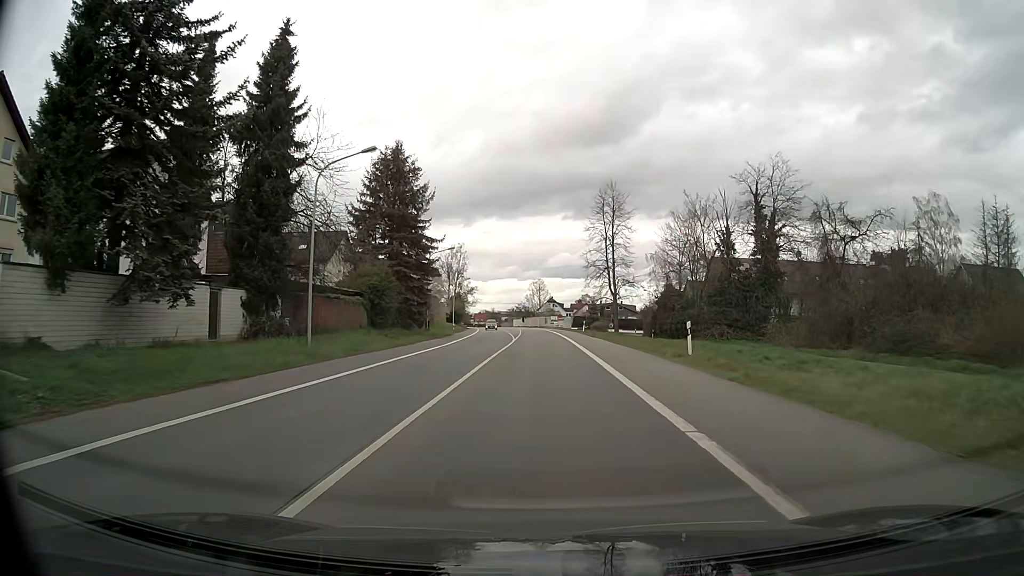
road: primary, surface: asphalt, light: Day
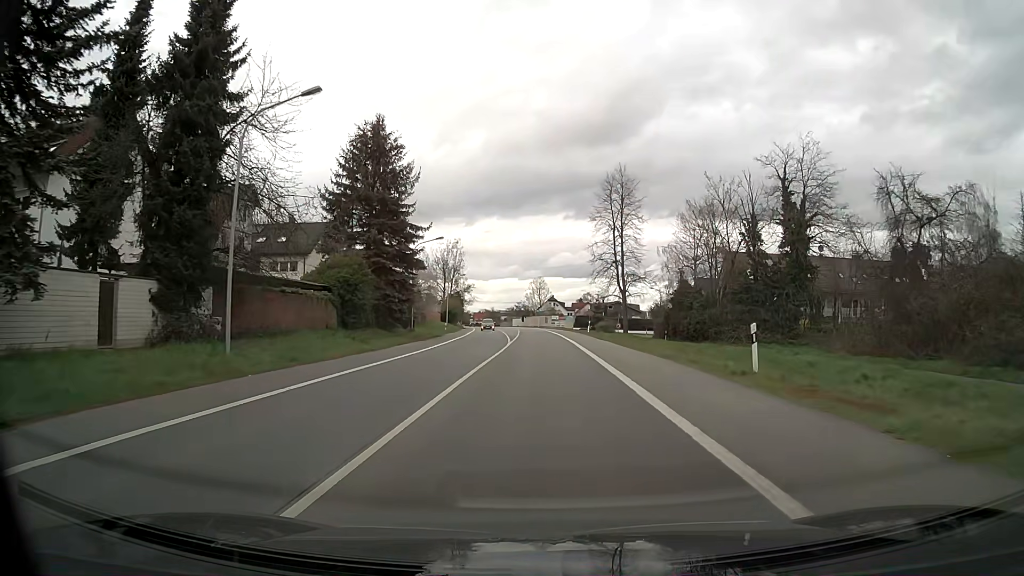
(0.0, +7.1) m; 0°
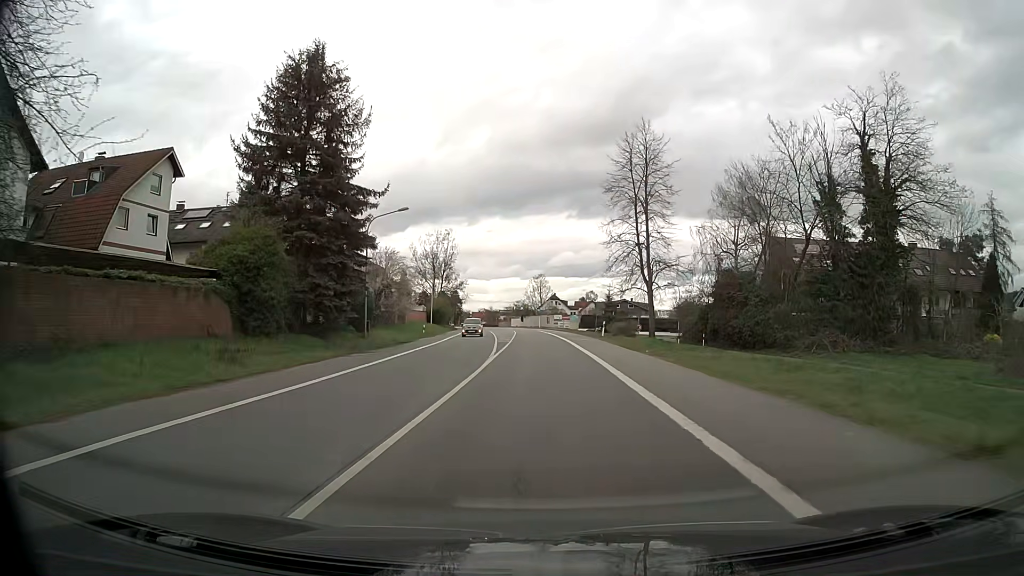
(0.0, +14.2) m; 0°
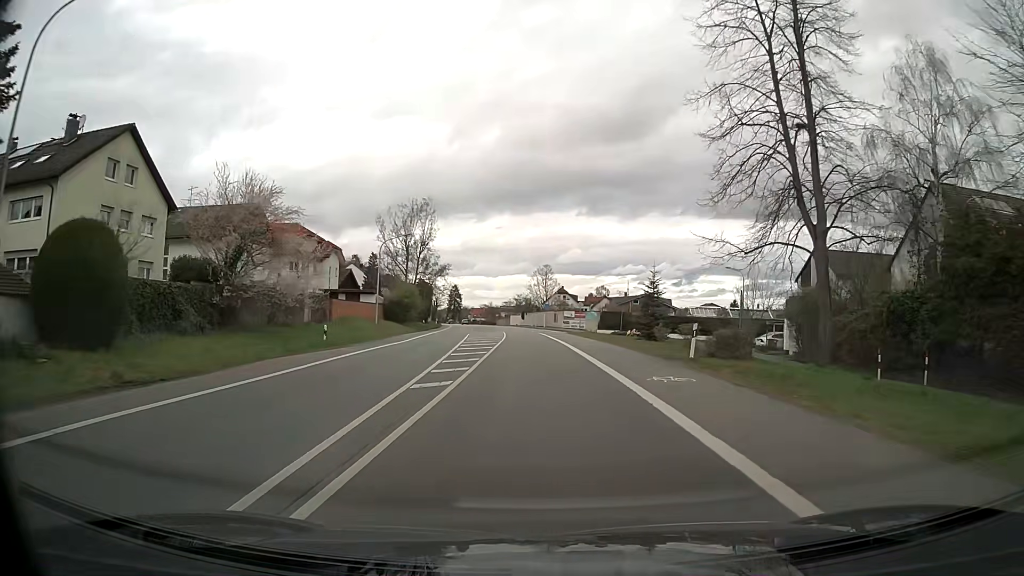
(-0.1, +28.8) m; 0°
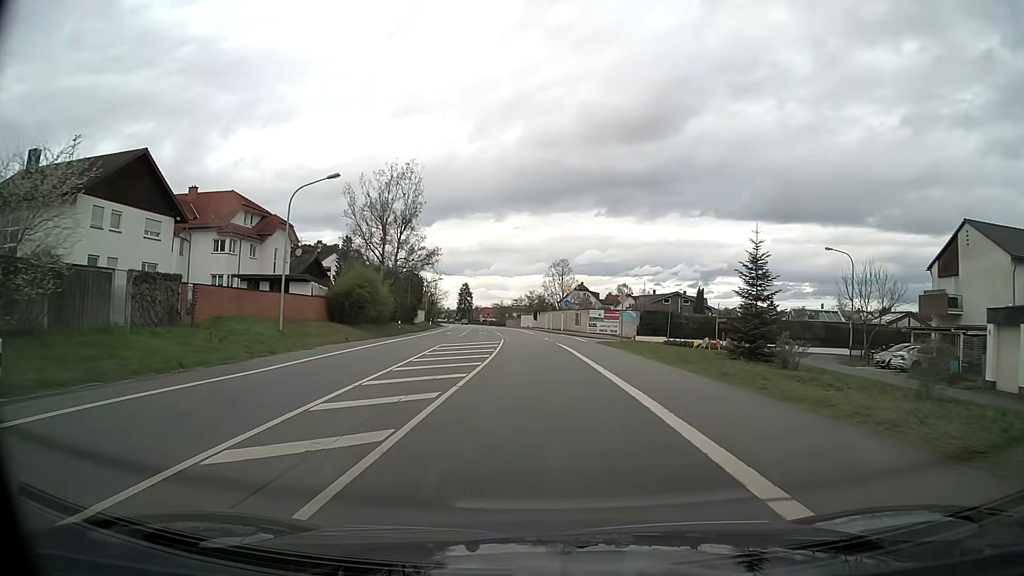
(-0.3, +21.9) m; -1°
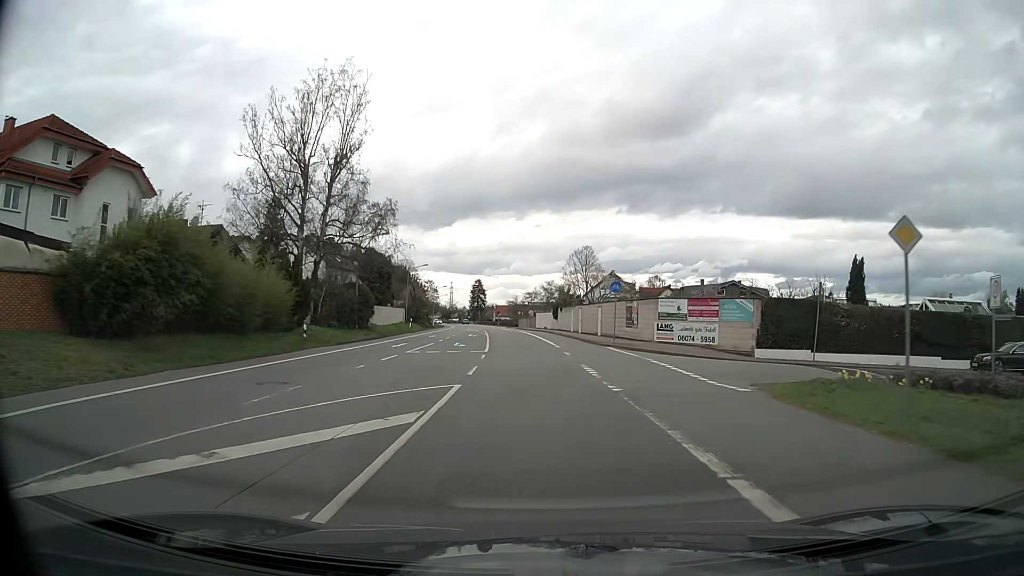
(-0.4, +29.1) m; -1°
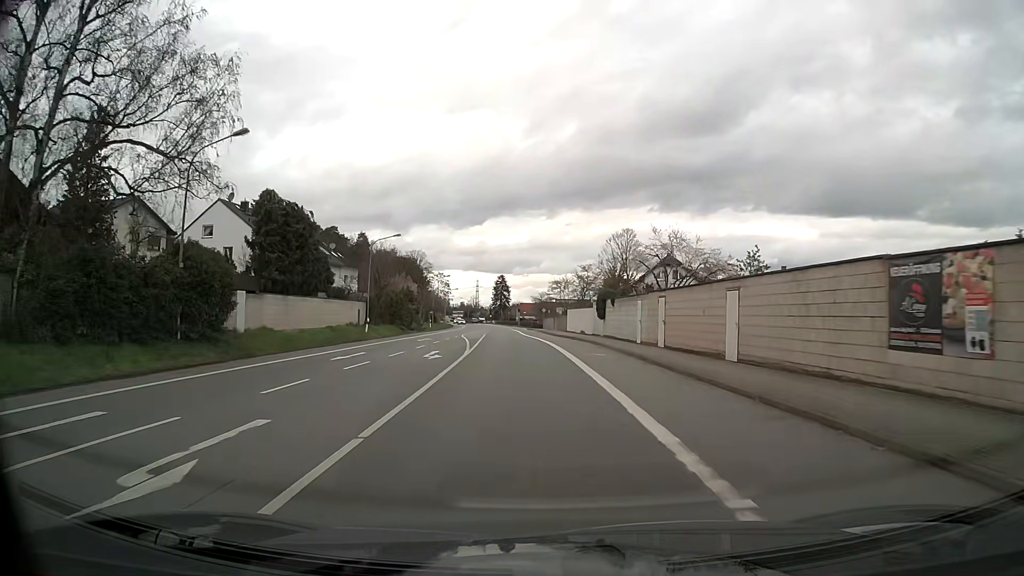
(-0.5, +28.9) m; -3°
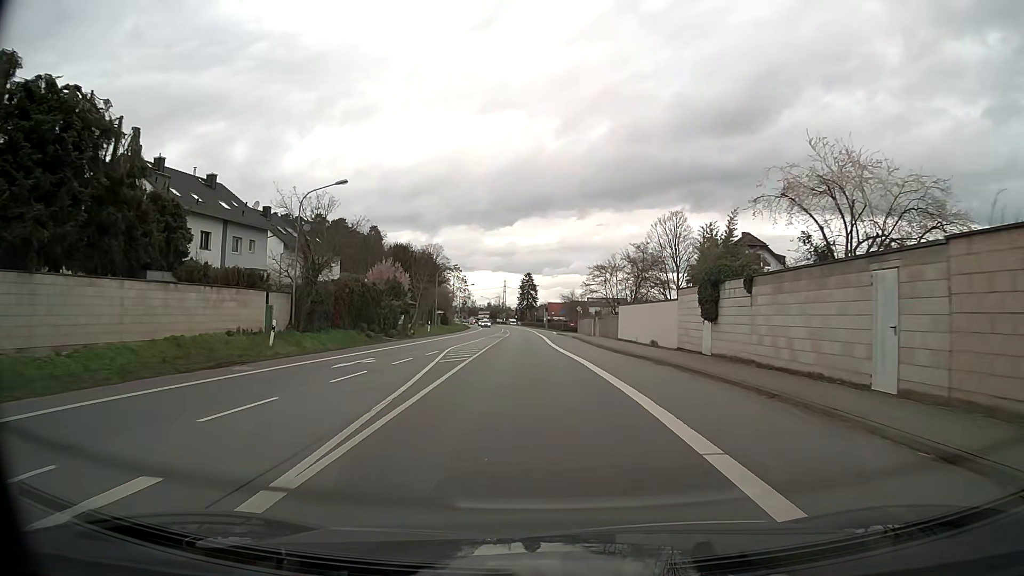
(-0.4, +21.7) m; -2°
(0, +10) (0, +20) (0, +30) (-1, +40) (-1, +50) (-1, +60) (-1, +70) (-2, +80) (-2, +90) (-3, +100) m
